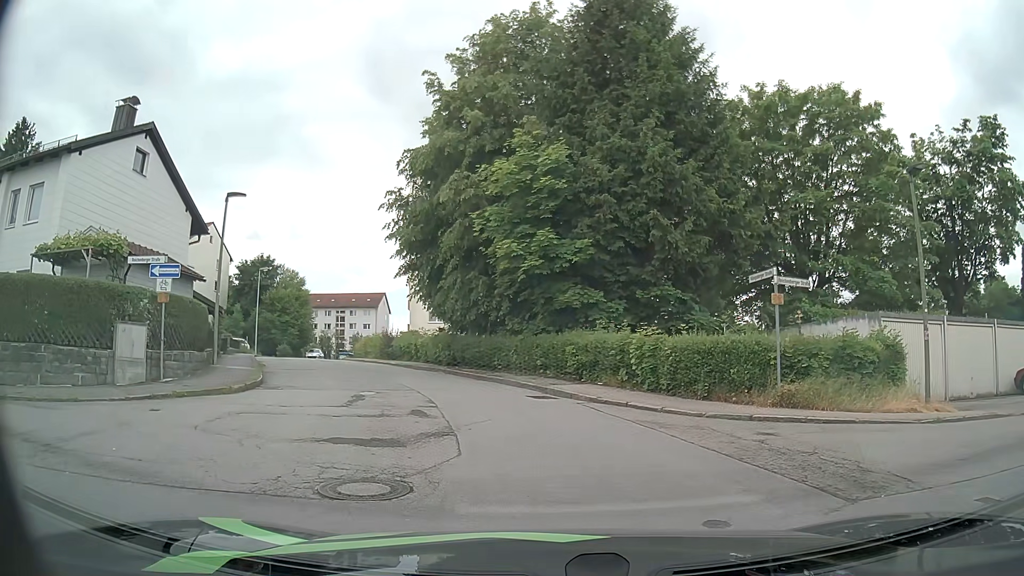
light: Day
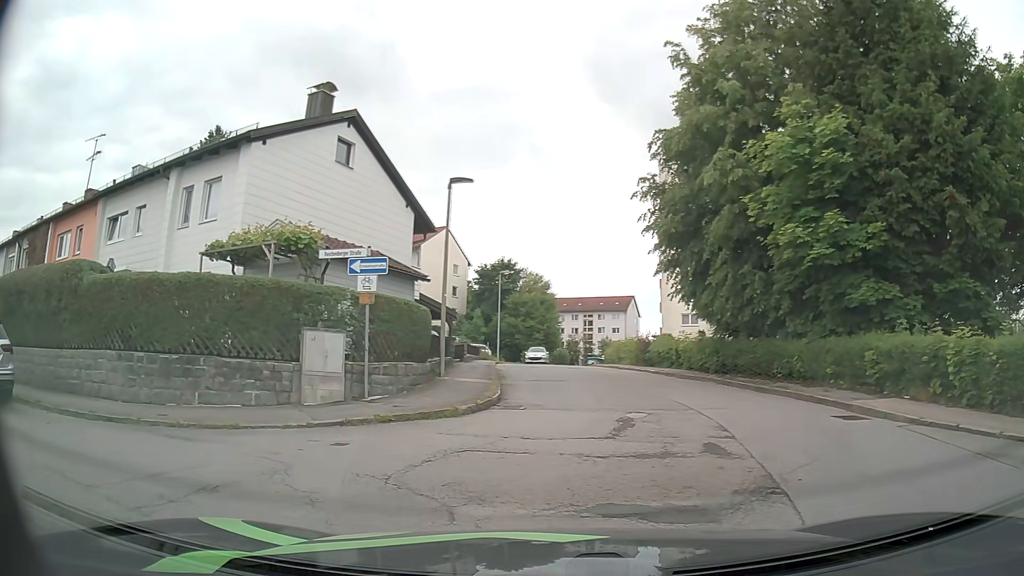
(+0.1, +3.0) m; -19°
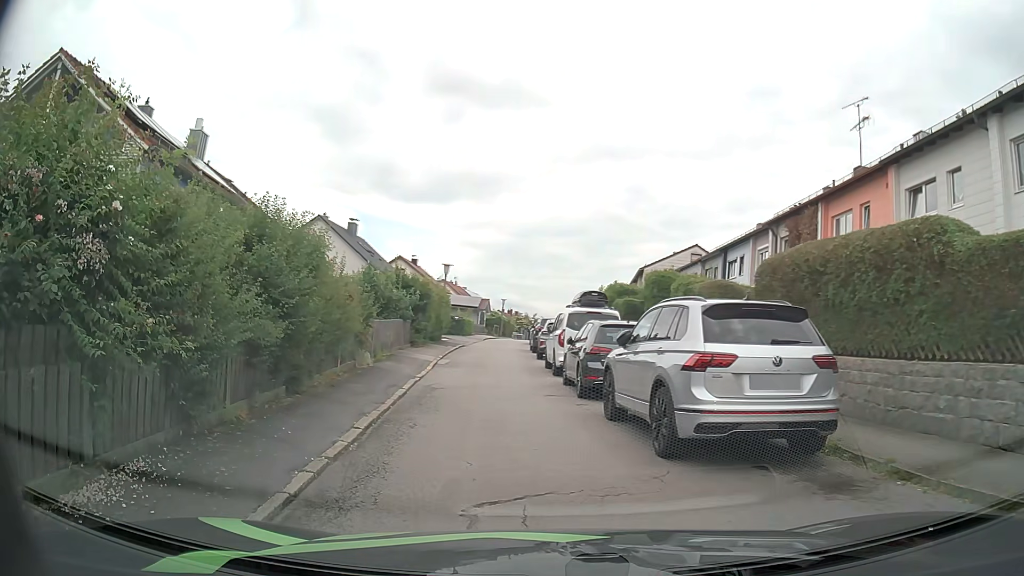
(-3.6, +5.1) m; -67°
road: residential
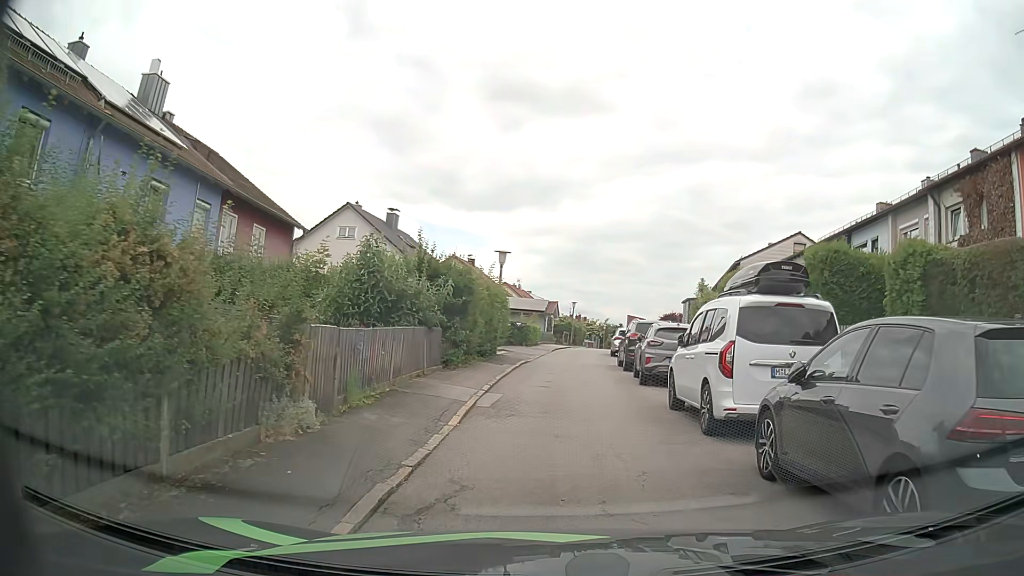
(-0.7, +9.2) m; -5°
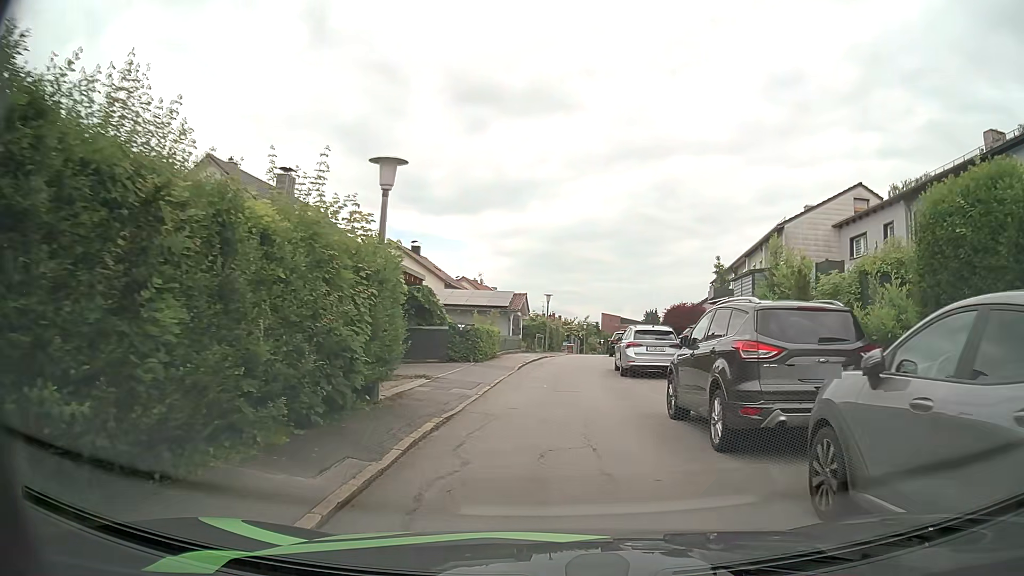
(+0.3, +14.7) m; +2°
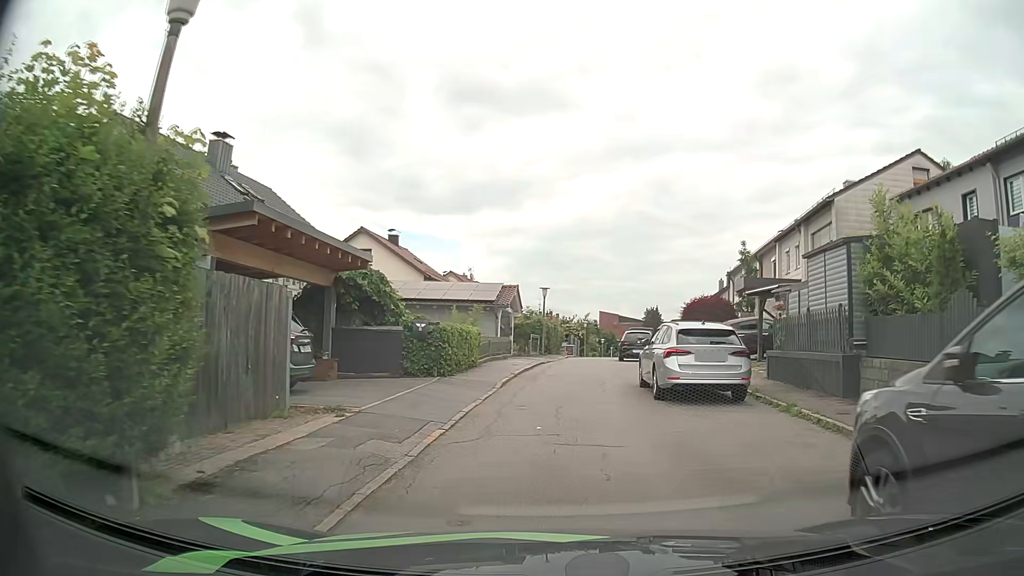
(+0.1, +6.7) m; +1°
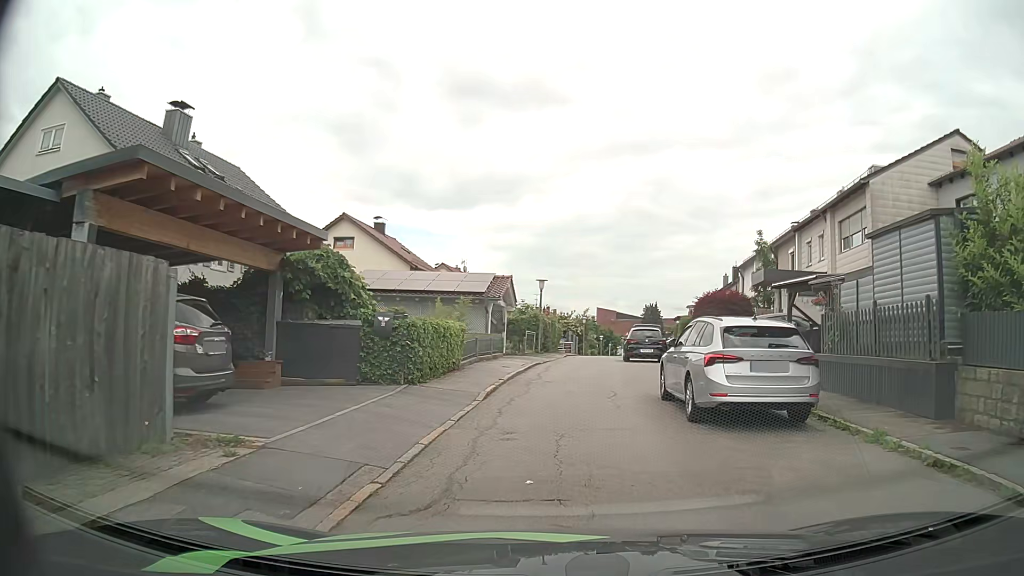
(0.0, +3.4) m; -1°
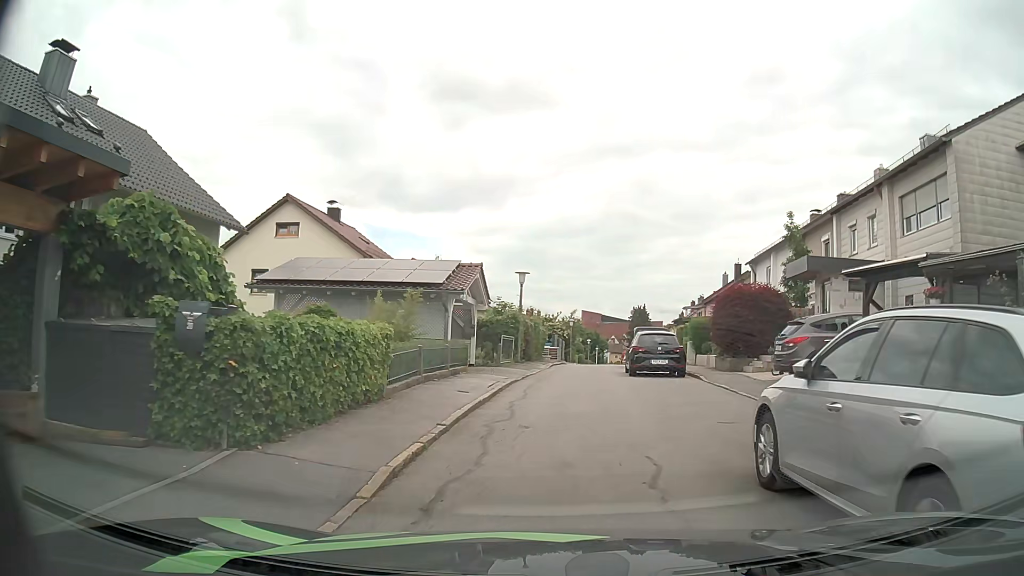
(+0.1, +6.6) m; +2°
